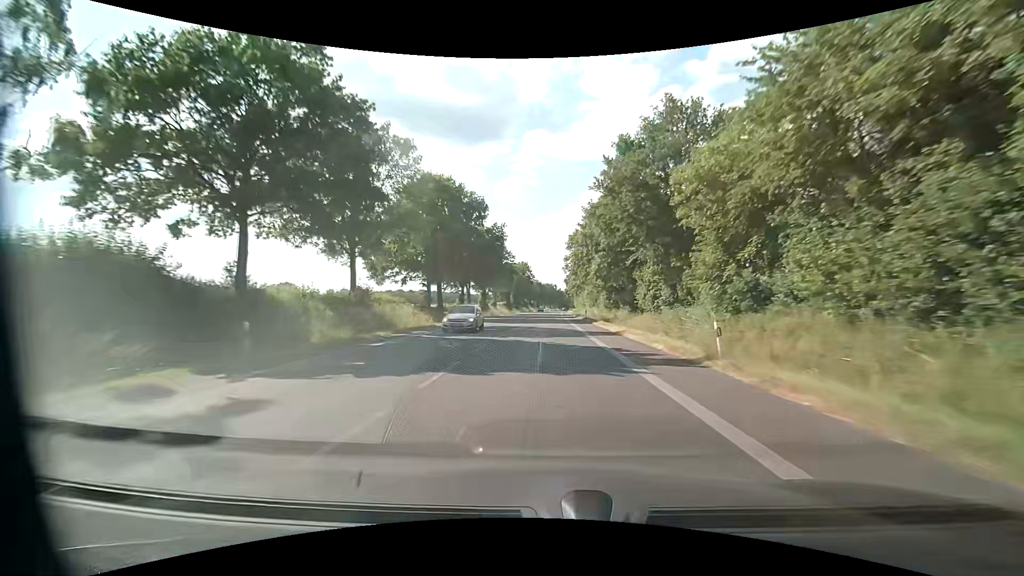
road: primary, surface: asphalt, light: Day
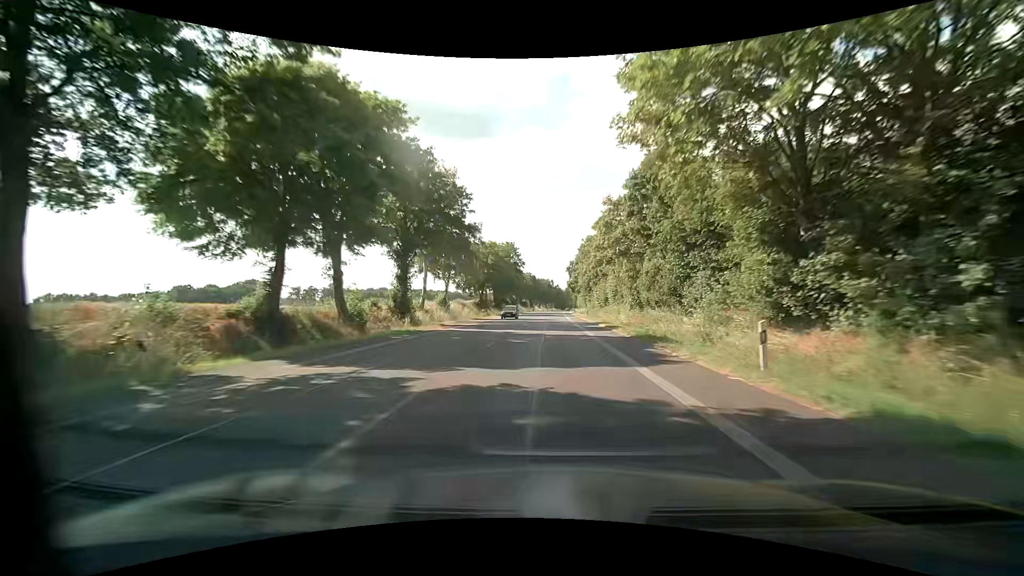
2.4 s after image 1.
(+0.3, +46.7) m; +1°
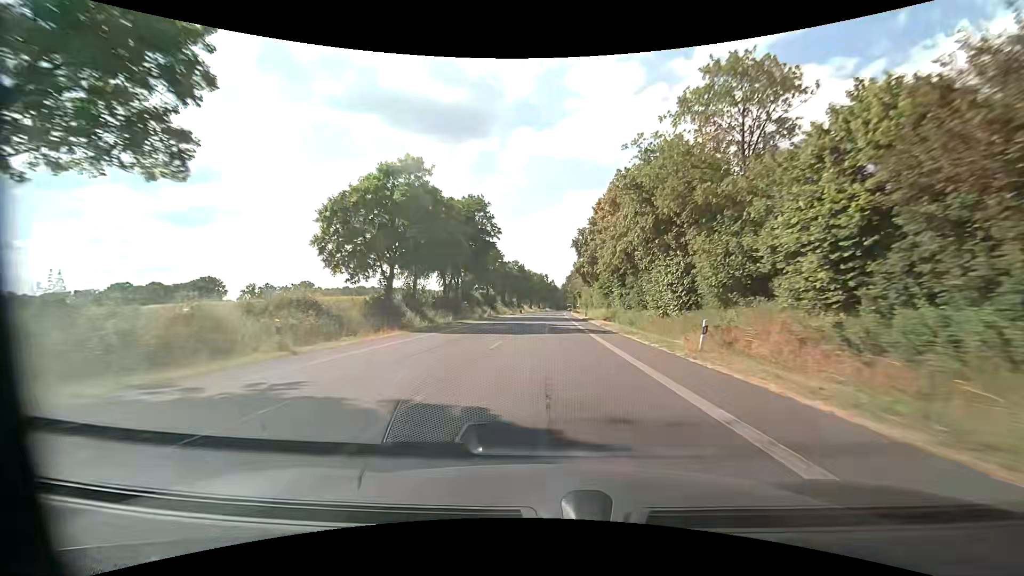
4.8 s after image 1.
(+0.2, +46.7) m; +1°
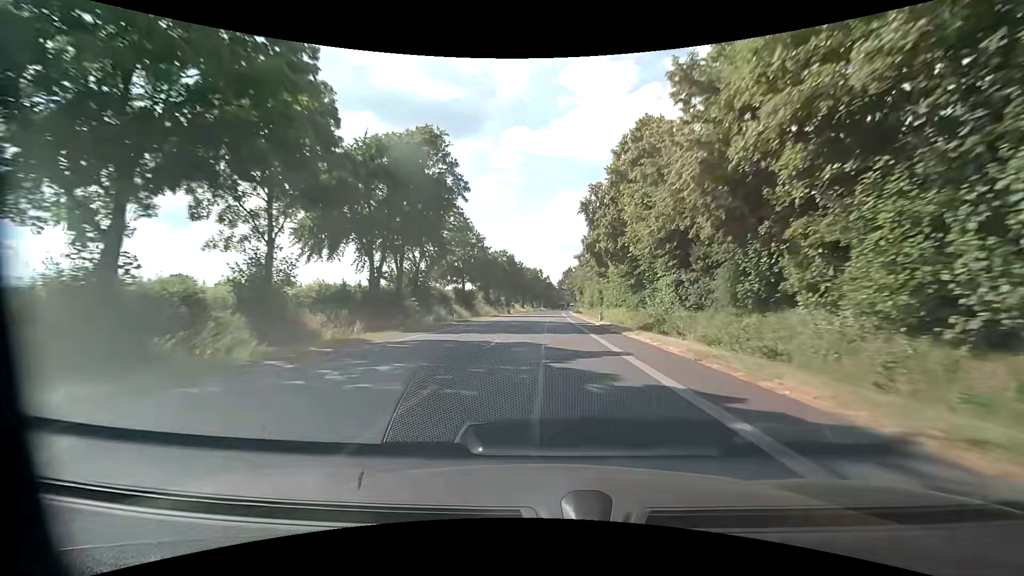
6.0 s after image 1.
(-0.1, +23.4) m; 0°
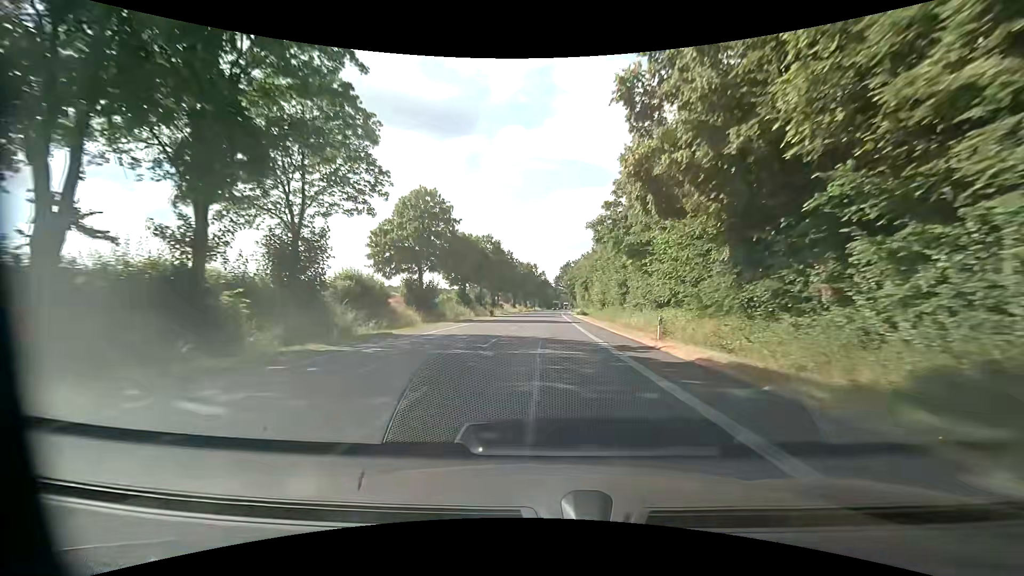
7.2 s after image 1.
(0.0, +23.4) m; 0°
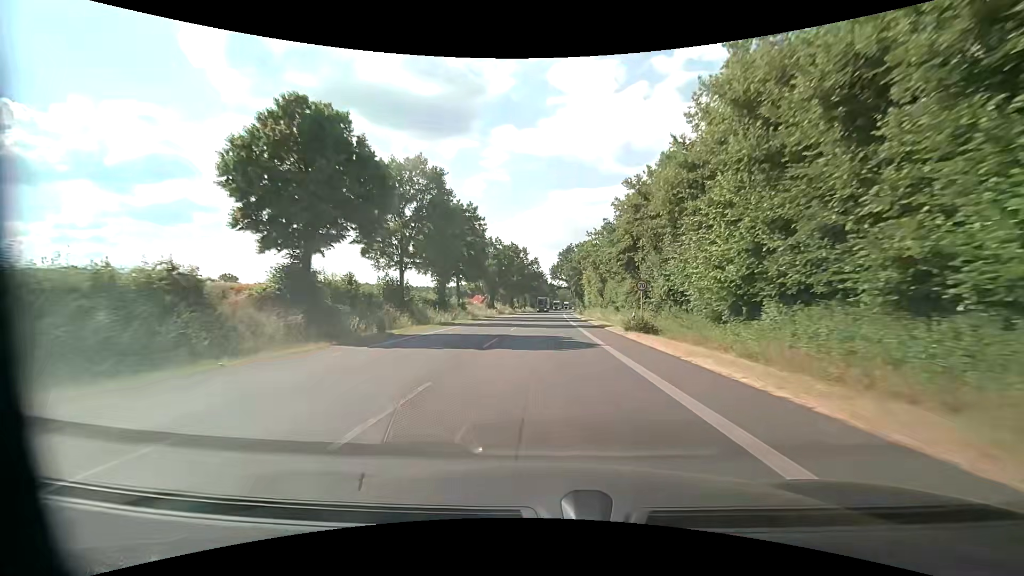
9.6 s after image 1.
(+0.3, +46.7) m; +1°
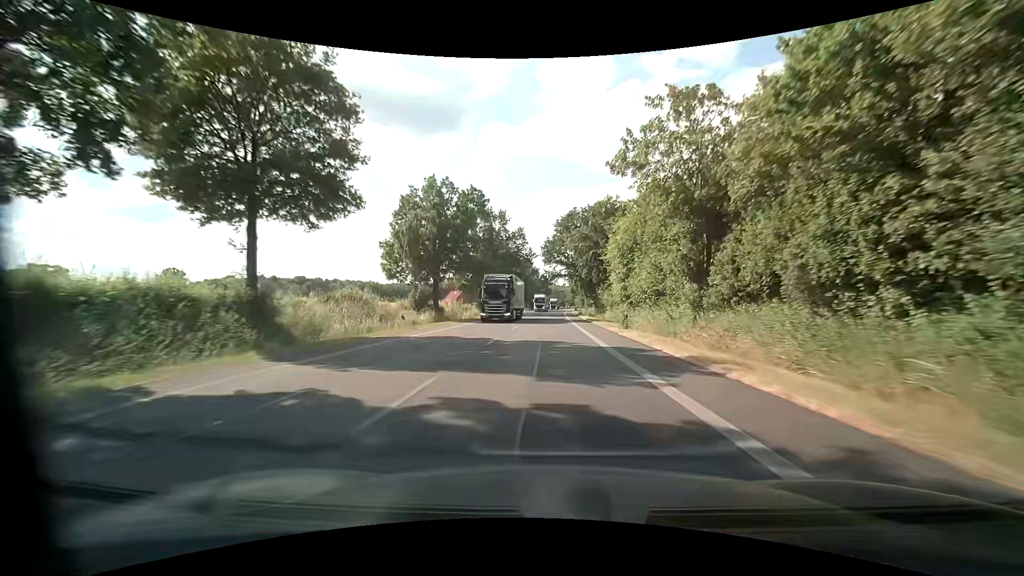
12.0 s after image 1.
(+0.5, +46.7) m; +1°
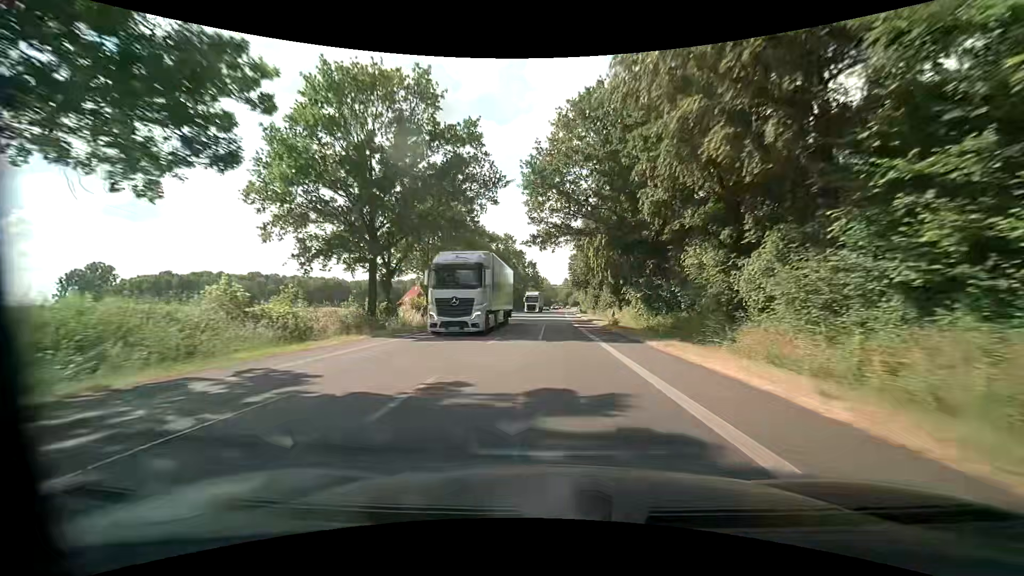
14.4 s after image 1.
(+0.4, +46.7) m; +1°
(0, +10) (0, +20) (0, +30) (0, +40) (+1, +50) (+1, +60) (+1, +70) (+1, +80) (+2, +90) (+2, +100) m
